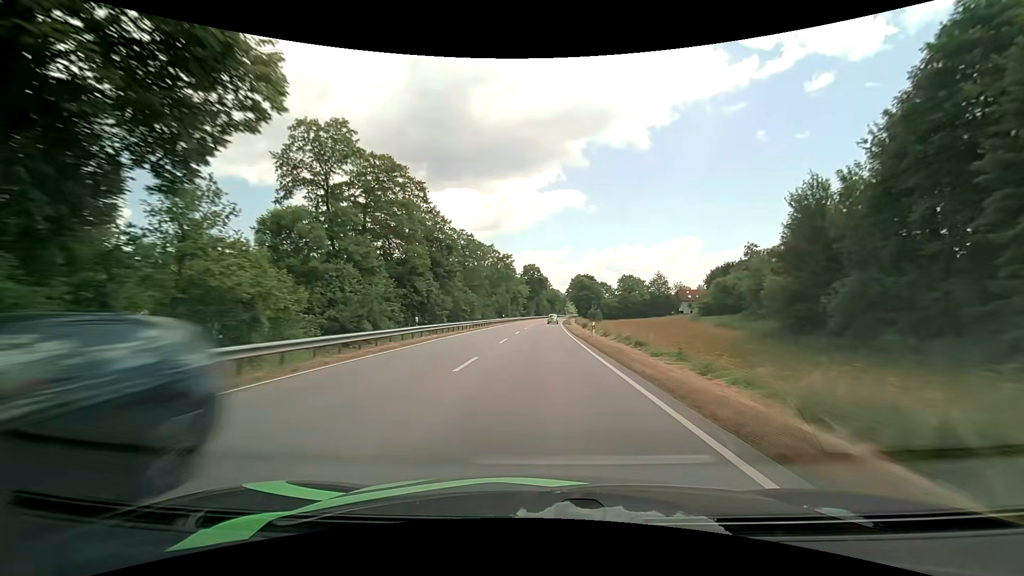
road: primary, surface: asphalt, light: Day
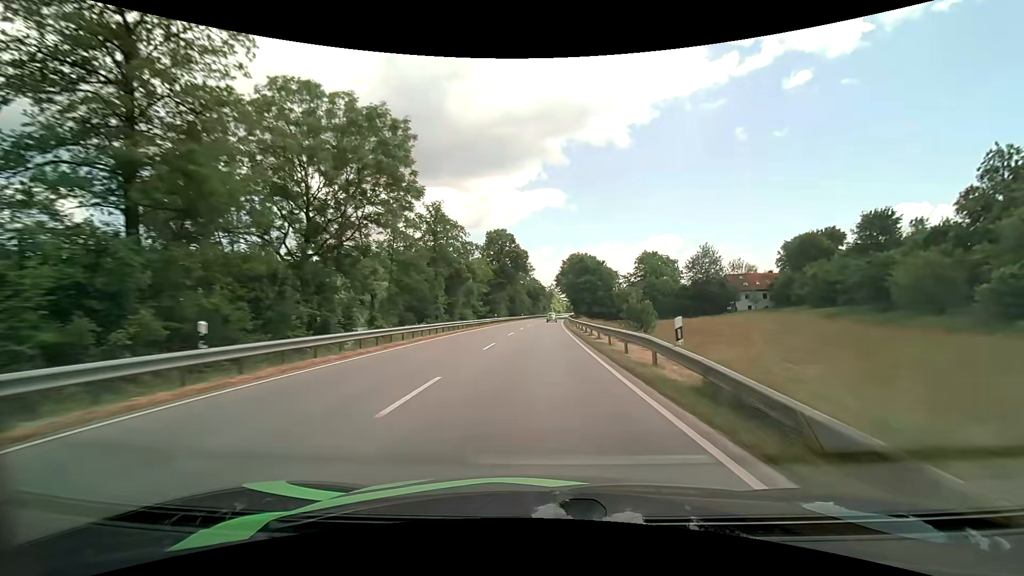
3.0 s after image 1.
(+1.3, +65.7) m; +2°
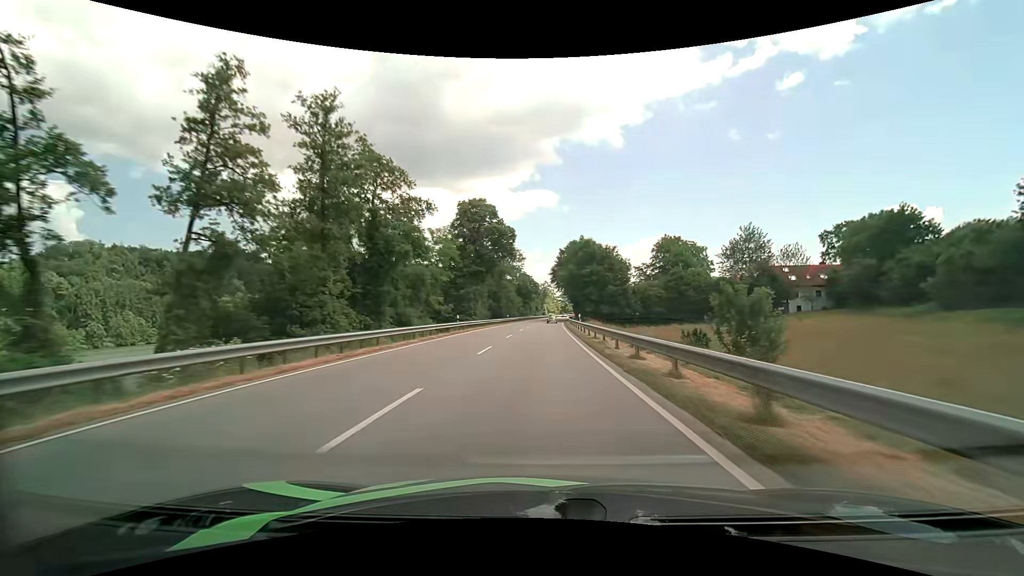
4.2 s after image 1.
(+0.1, +26.0) m; +1°
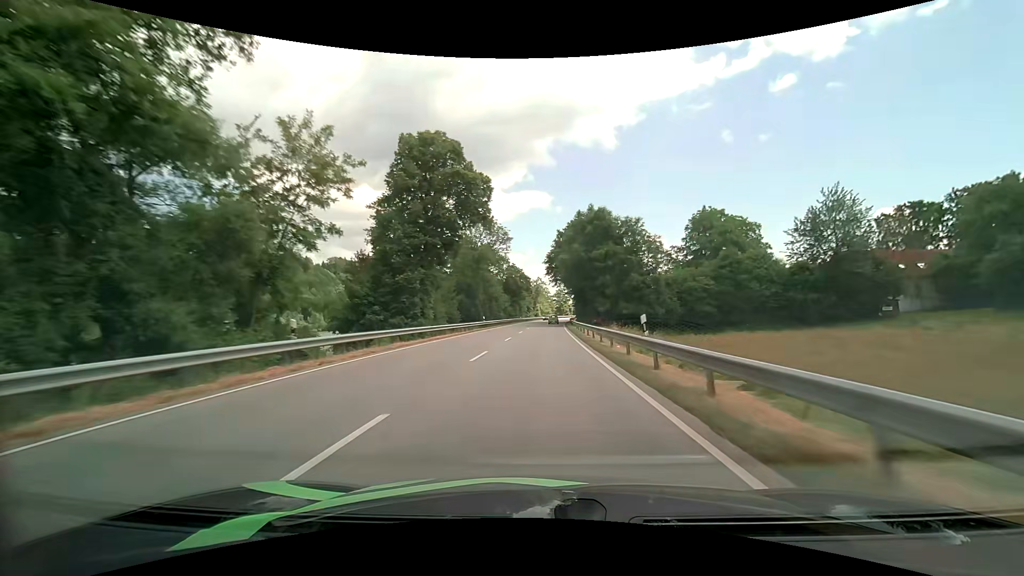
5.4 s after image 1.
(+0.2, +26.1) m; +1°
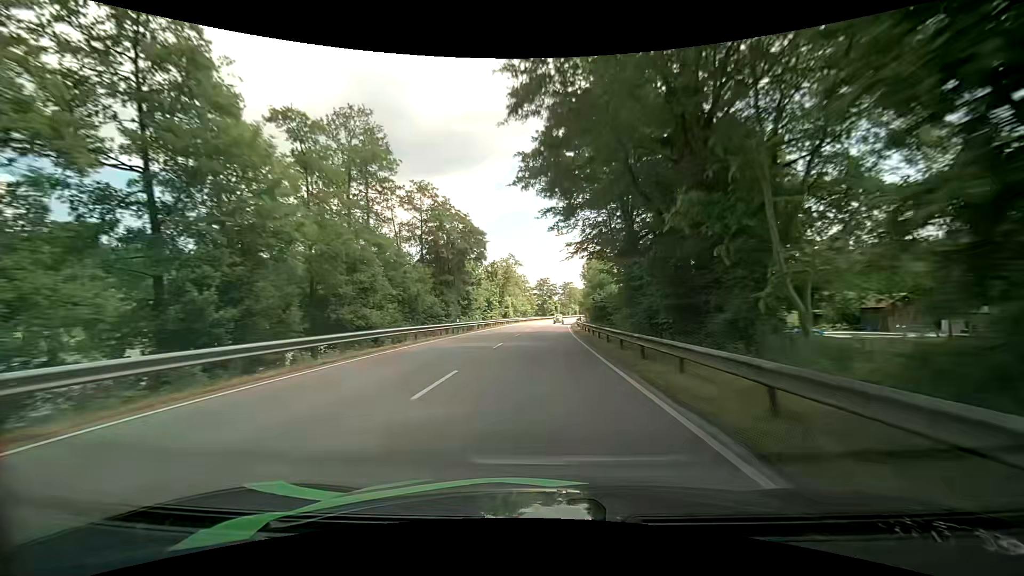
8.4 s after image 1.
(+1.6, +66.4) m; +2°
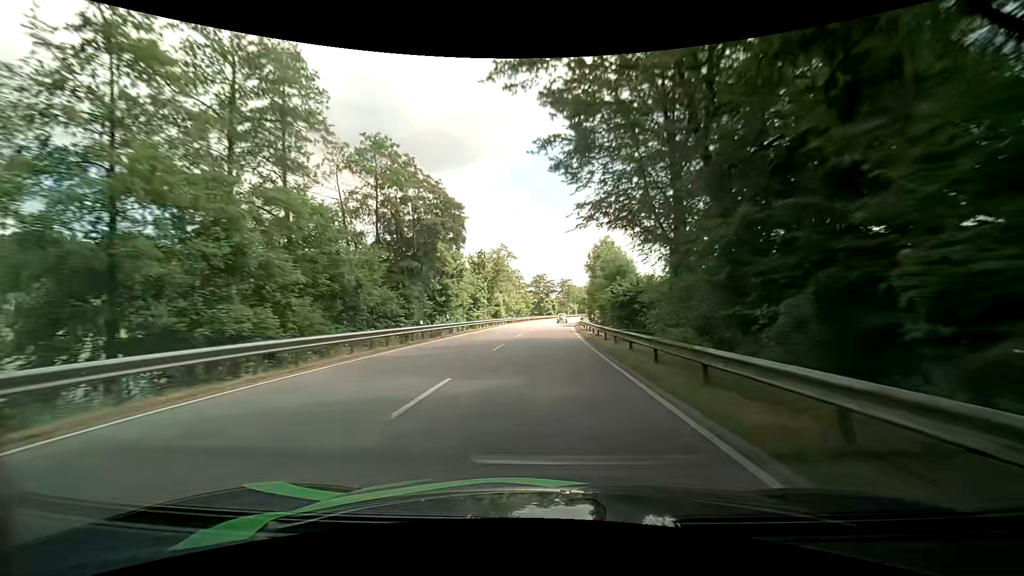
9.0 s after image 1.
(+0.2, +13.4) m; +1°
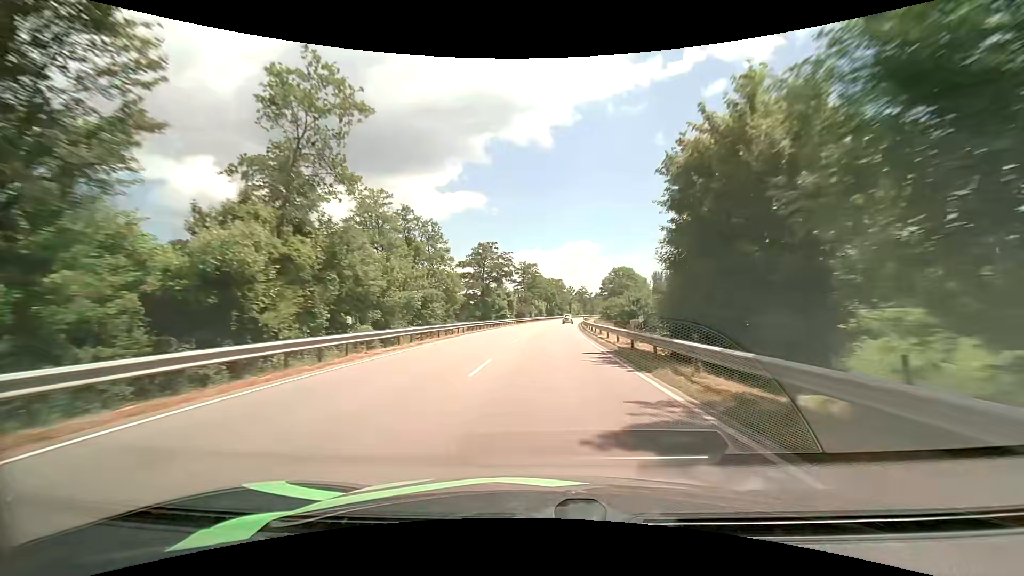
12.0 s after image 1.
(+2.5, +66.8) m; +5°
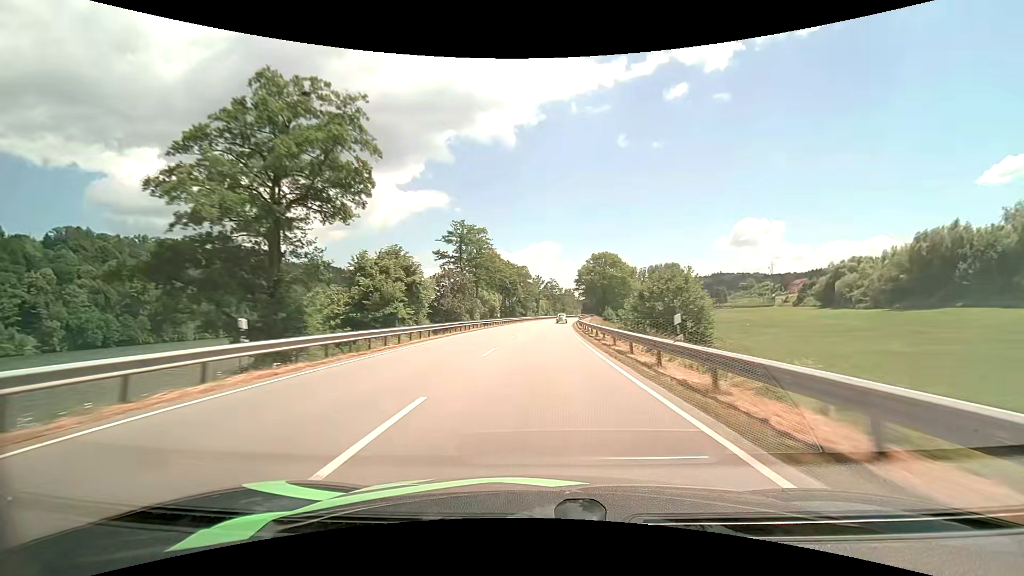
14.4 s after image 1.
(+1.7, +54.5) m; +4°
(0, +10) (0, +20) (+1, +30) (+1, +40) (+2, +50) (+2, +60) (+3, +70) (+4, +80) (+5, +90) (+6, +100) m
